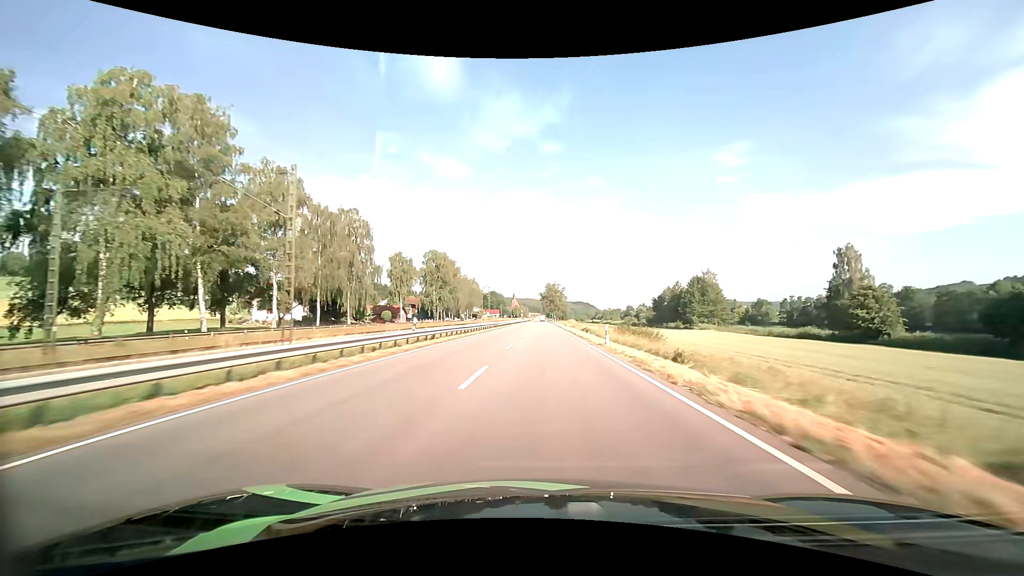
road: primary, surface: asphalt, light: Day
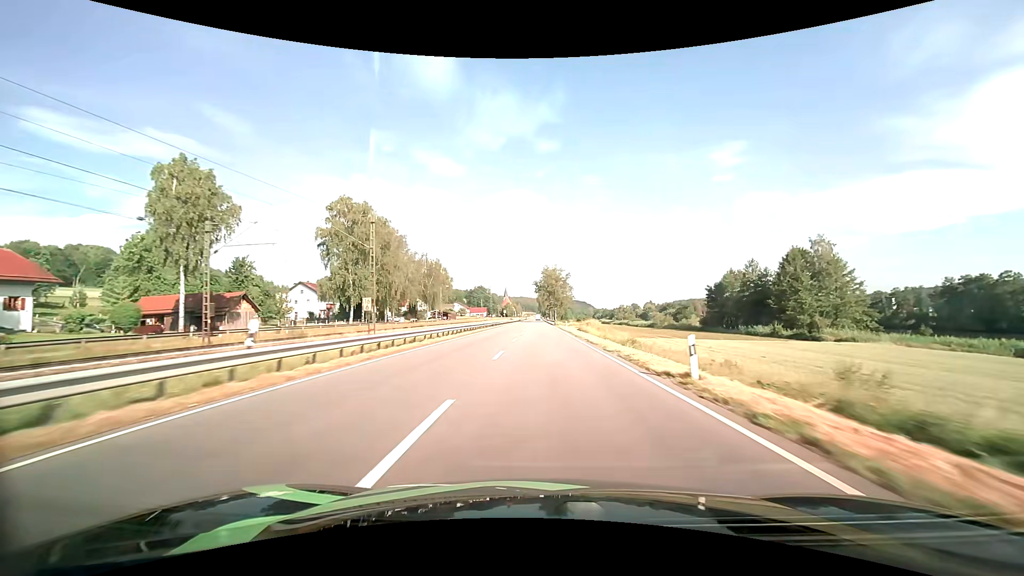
(+0.3, +66.1) m; 0°
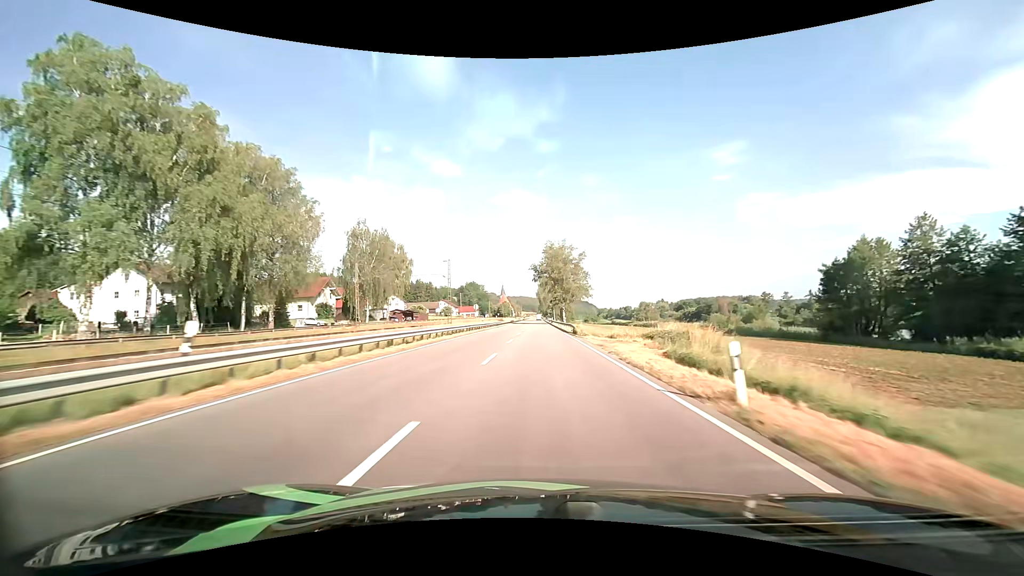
(+0.1, +50.0) m; 0°
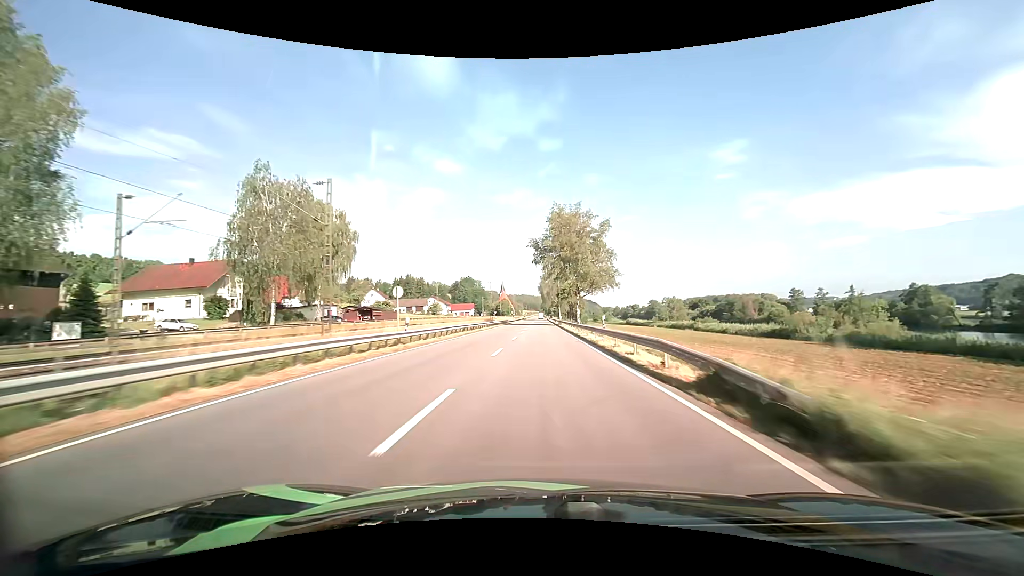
(0.0, +33.4) m; 0°
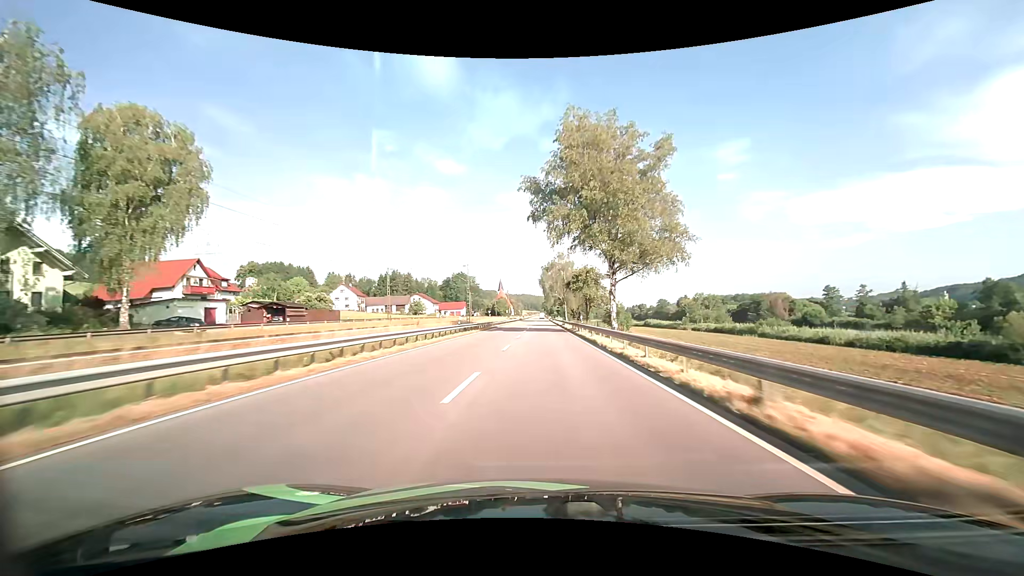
(0.0, +33.4) m; 0°
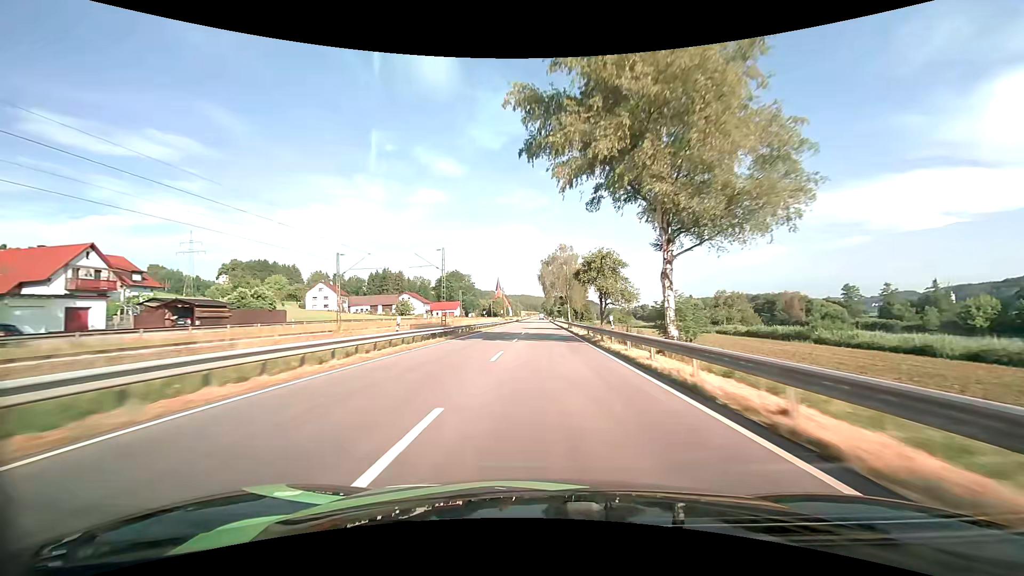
(0.0, +16.7) m; 0°
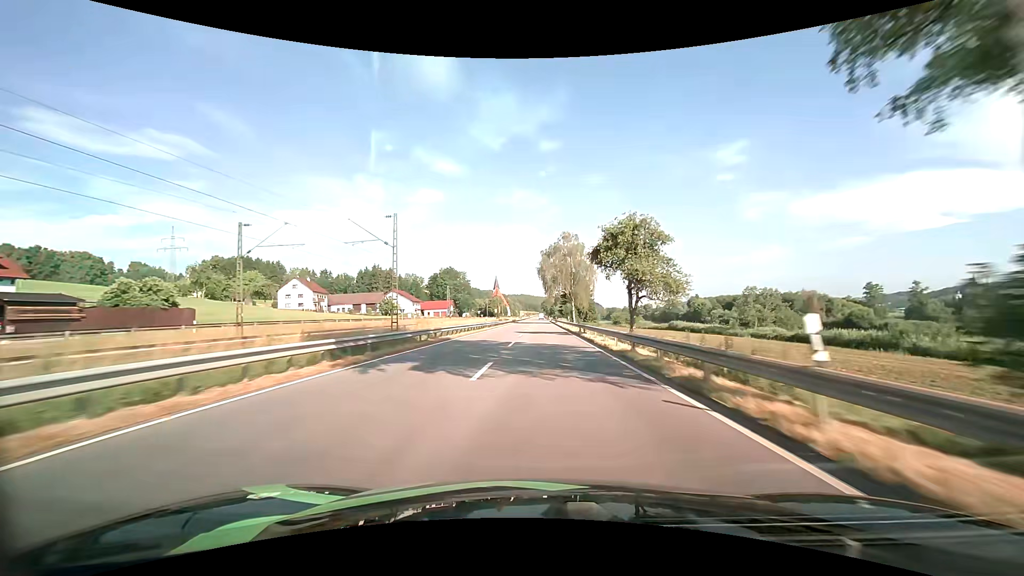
(0.0, +16.7) m; 0°
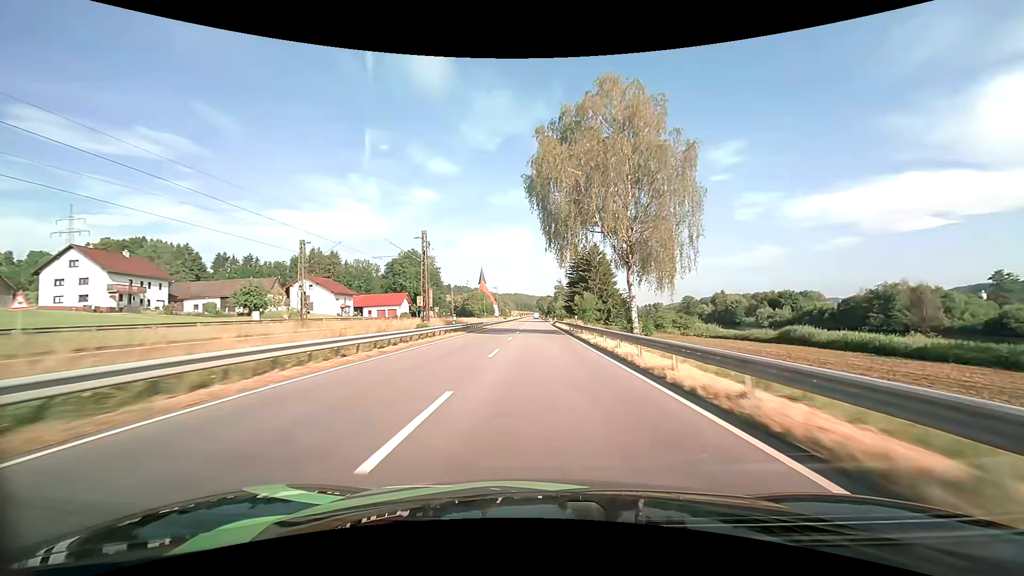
(+0.2, +66.5) m; +1°
(0, +10) (0, +20) (0, +30) (0, +40) (0, +50) (0, +60) (0, +70) (0, +80) (0, +90) (-1, +100) m
